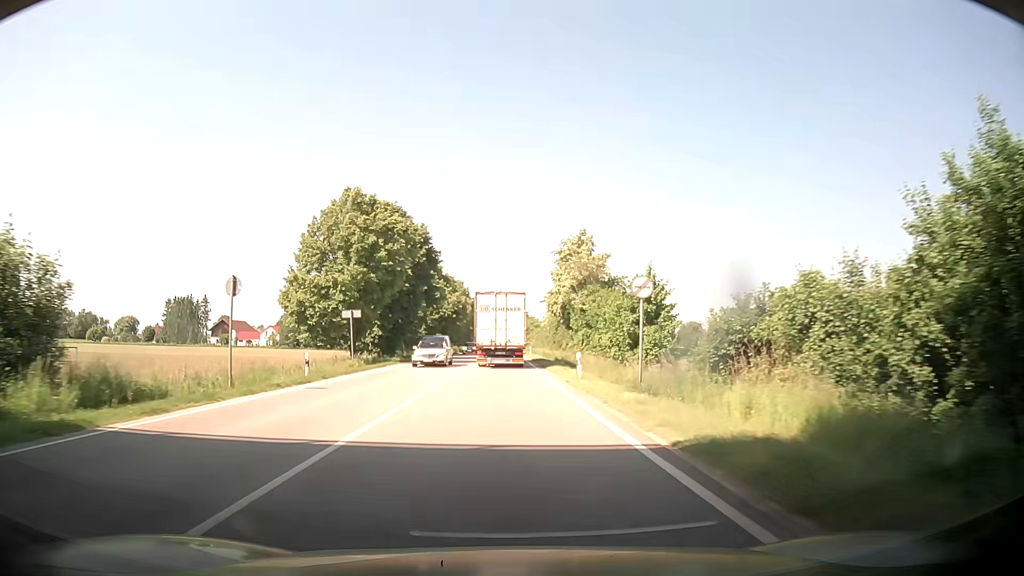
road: primary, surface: asphalt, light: Day
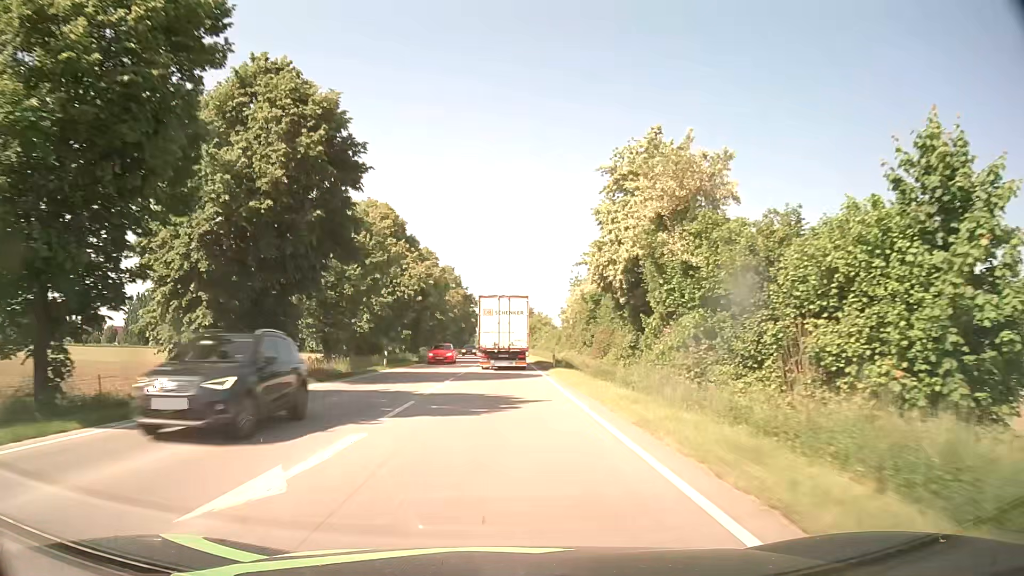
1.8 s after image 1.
(+0.1, +32.9) m; 0°
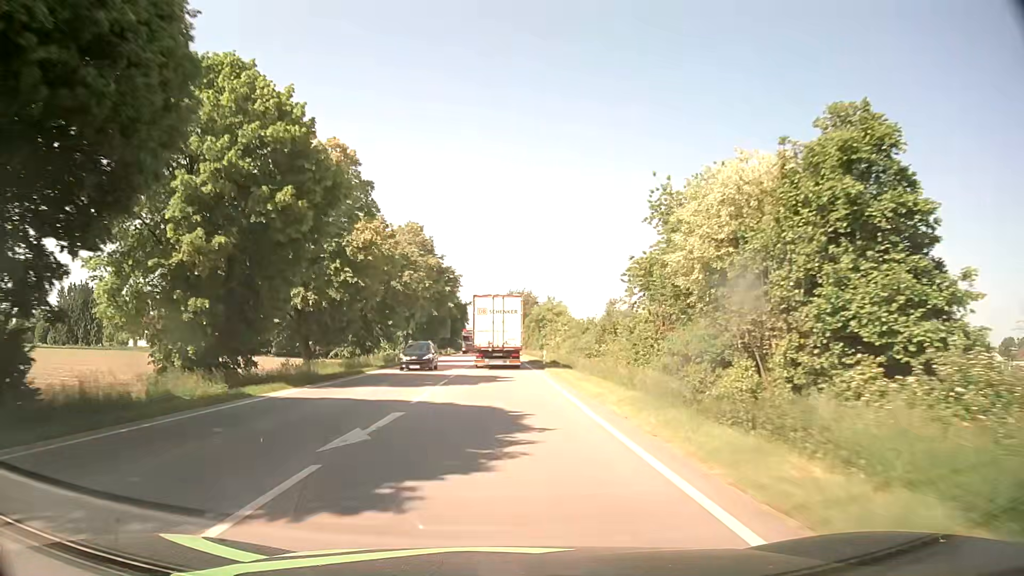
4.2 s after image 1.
(+0.1, +44.4) m; +1°
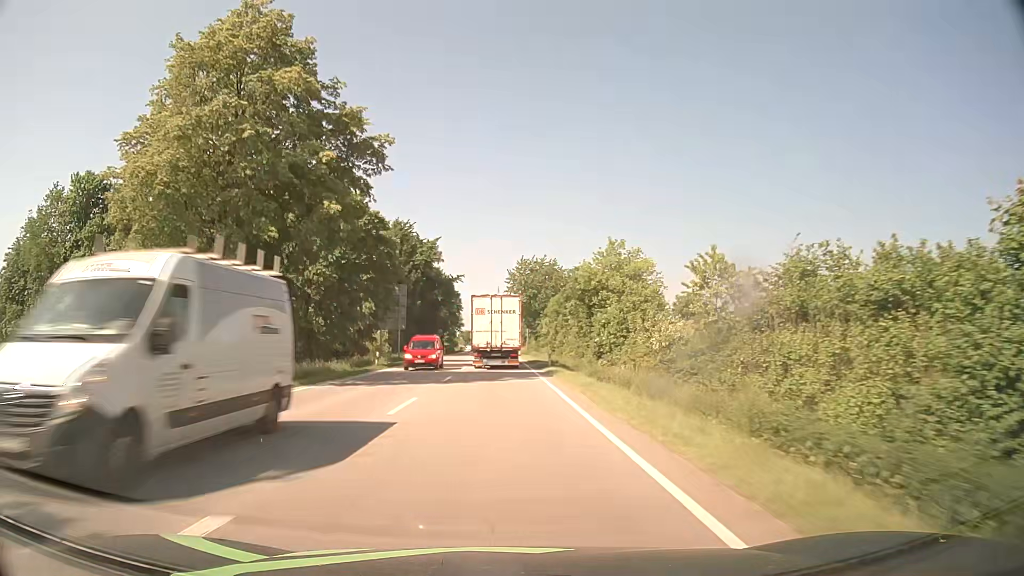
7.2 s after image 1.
(-0.4, +56.5) m; -1°
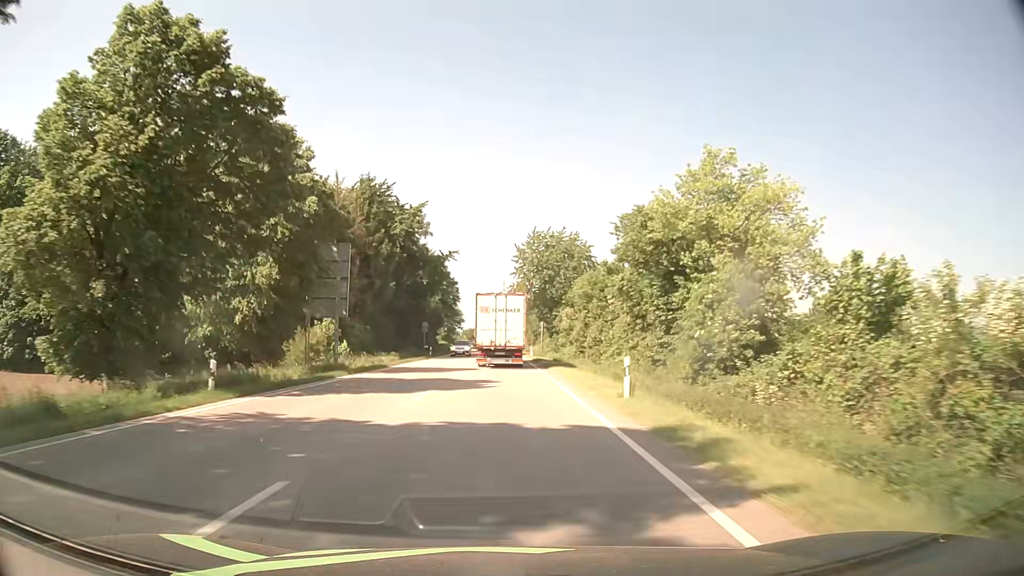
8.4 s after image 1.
(-0.1, +22.8) m; 0°
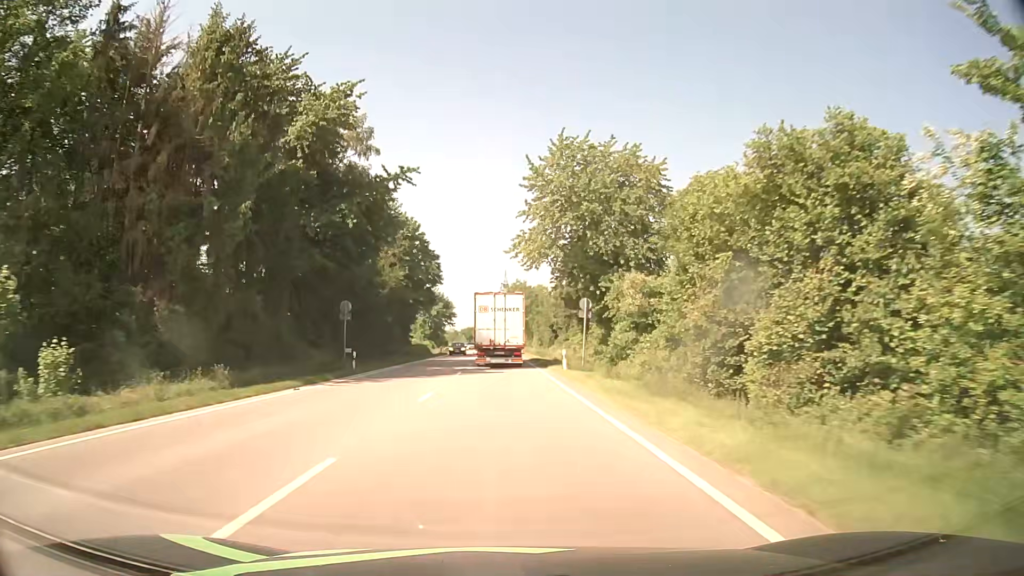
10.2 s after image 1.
(-0.1, +34.3) m; 0°
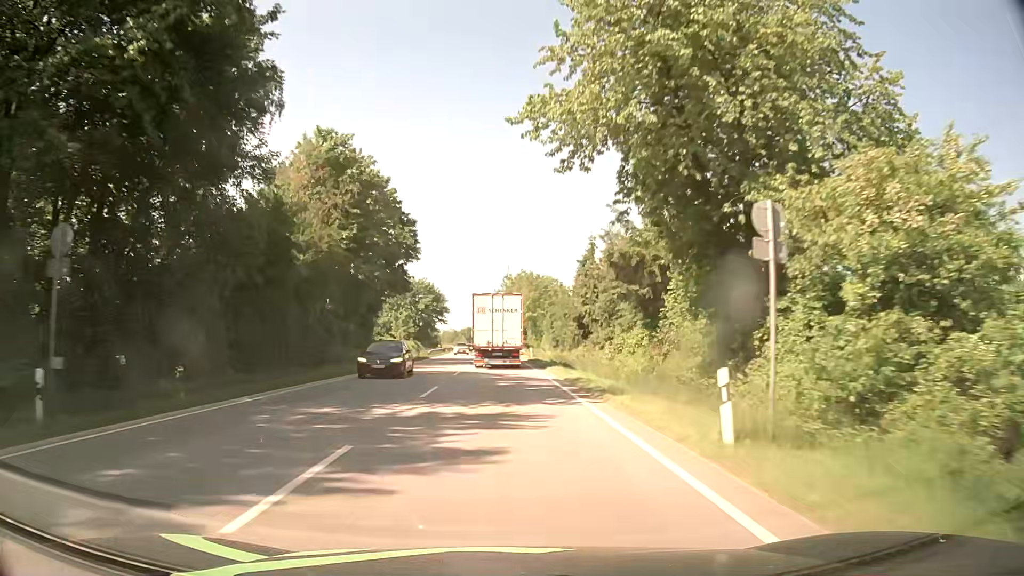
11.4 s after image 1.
(-0.2, +22.9) m; -1°
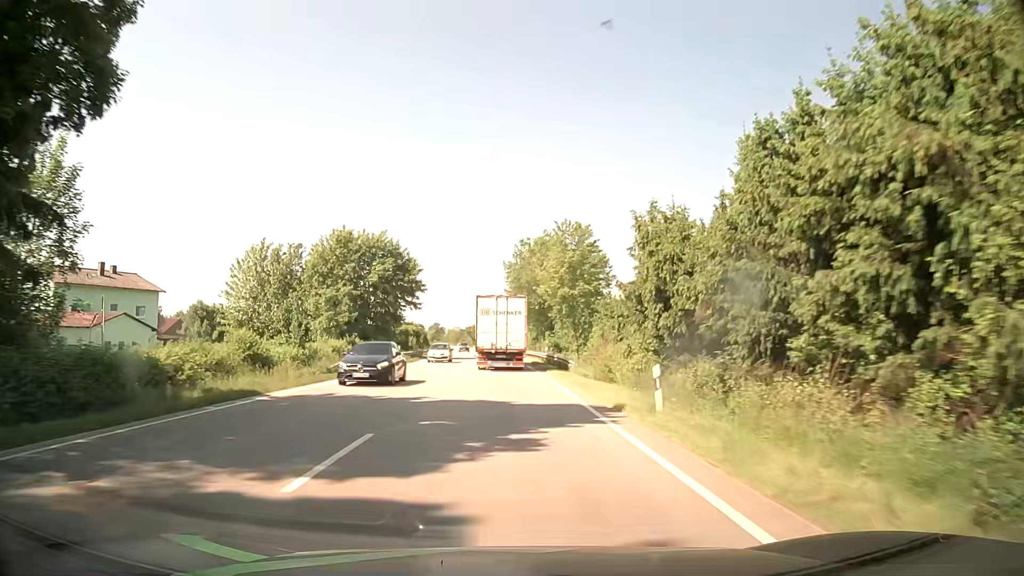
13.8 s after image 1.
(-0.3, +46.0) m; -1°
(0, +10) (0, +20) (0, +30) (0, +40) (0, +50) (-1, +60) (-1, +70) (-1, +80) (-1, +90) (-2, +100) m
